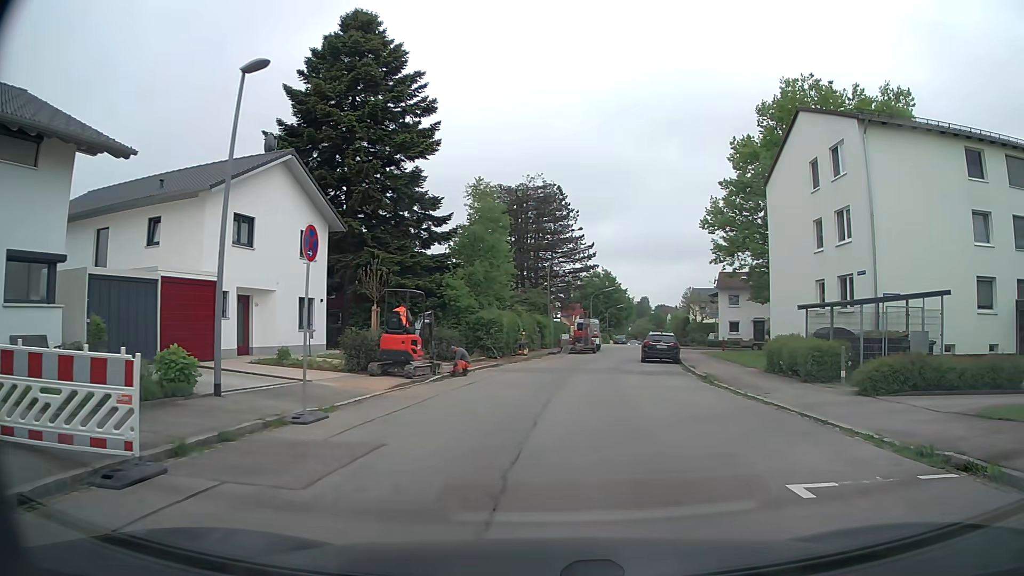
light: Day
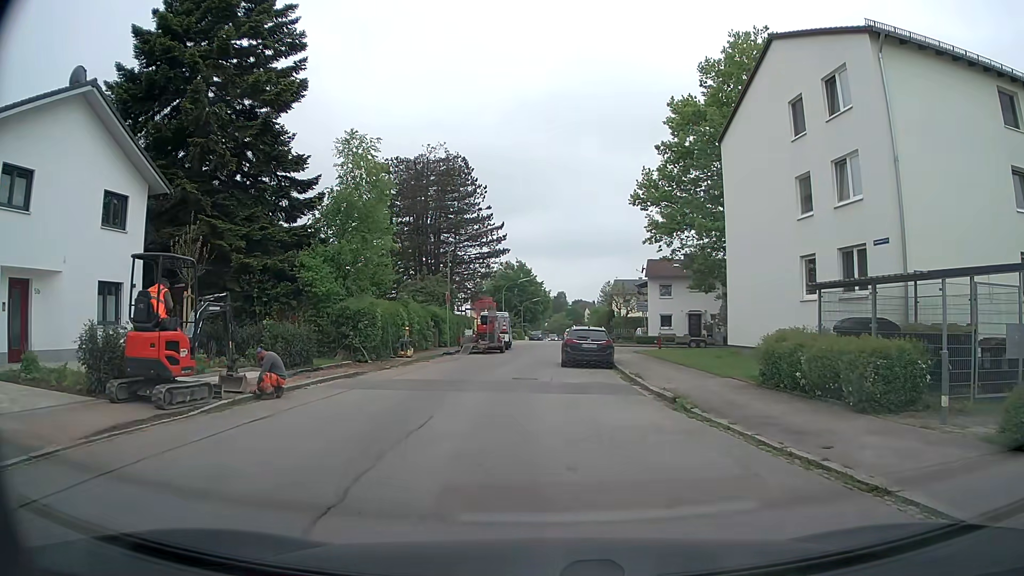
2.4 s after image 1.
(+0.8, +8.3) m; +6°
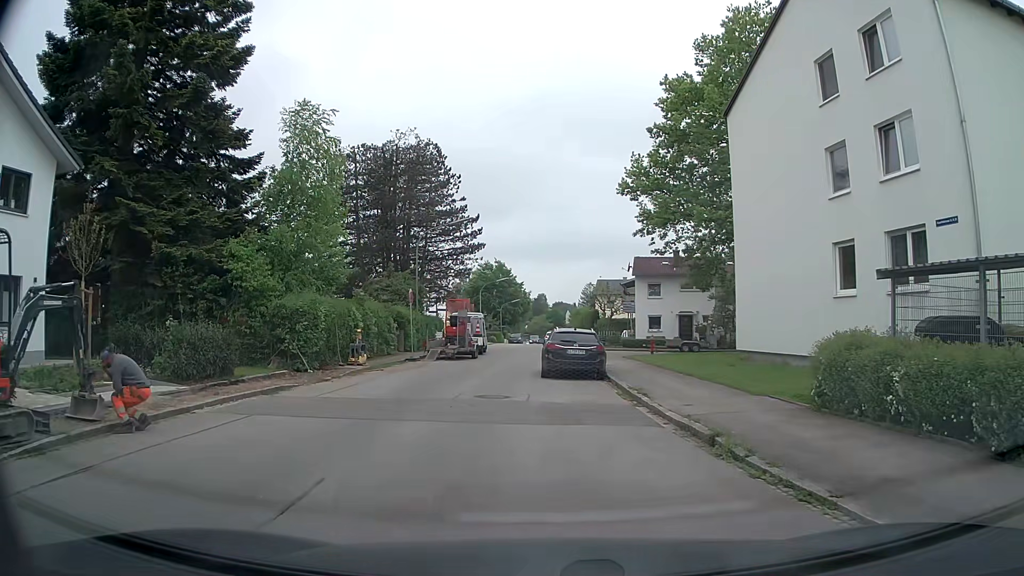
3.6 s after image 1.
(+0.1, +4.2) m; +2°
